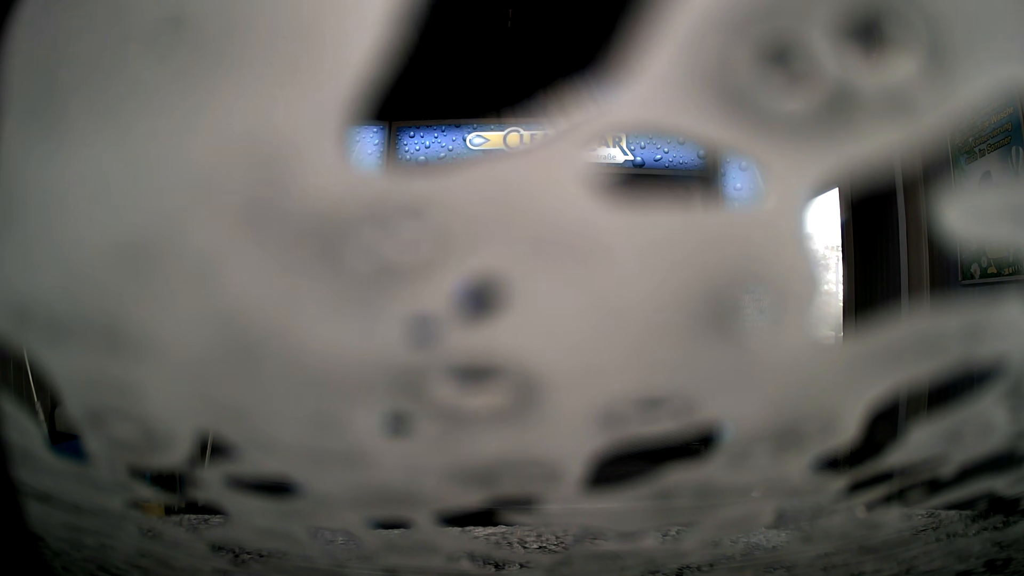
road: service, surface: asphalt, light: Day
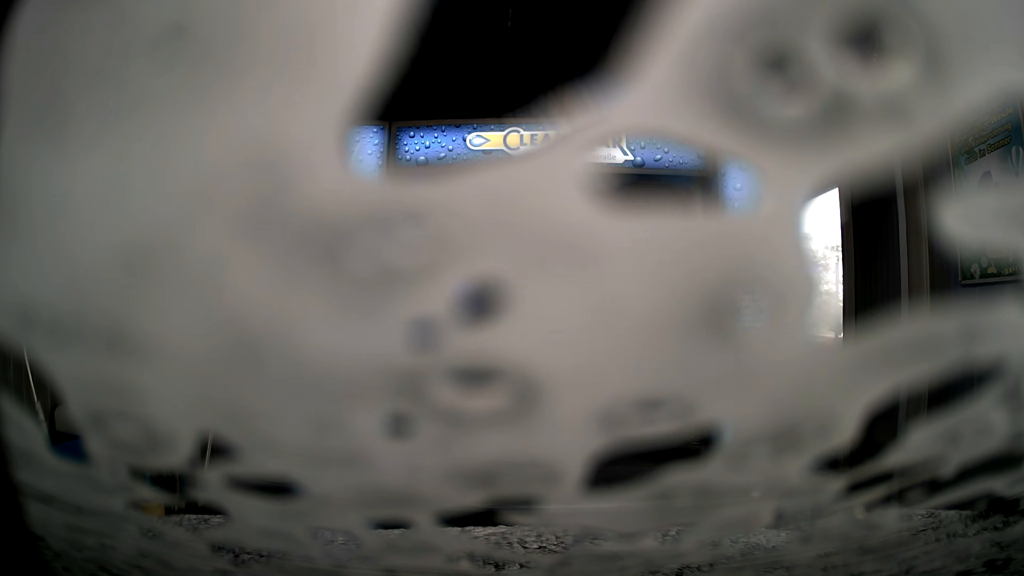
(0.0, 0.0) m; 0°
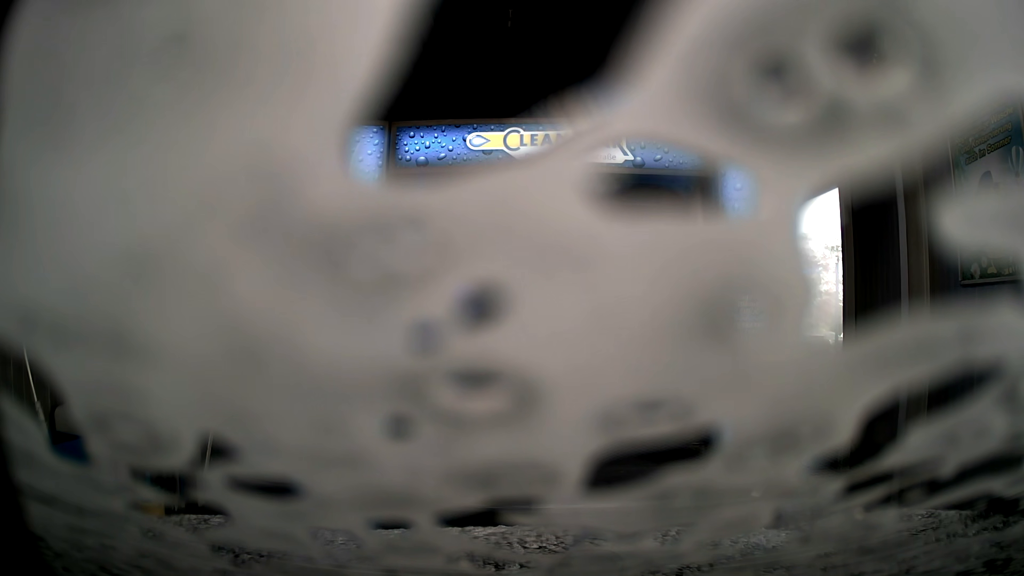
(0.0, 0.0) m; 0°
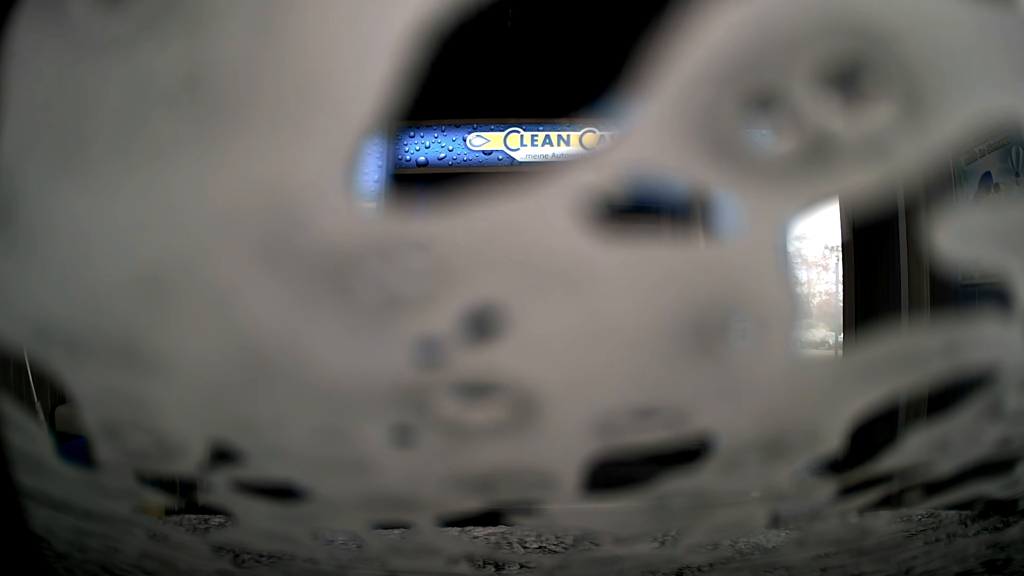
(0.0, 0.0) m; 0°
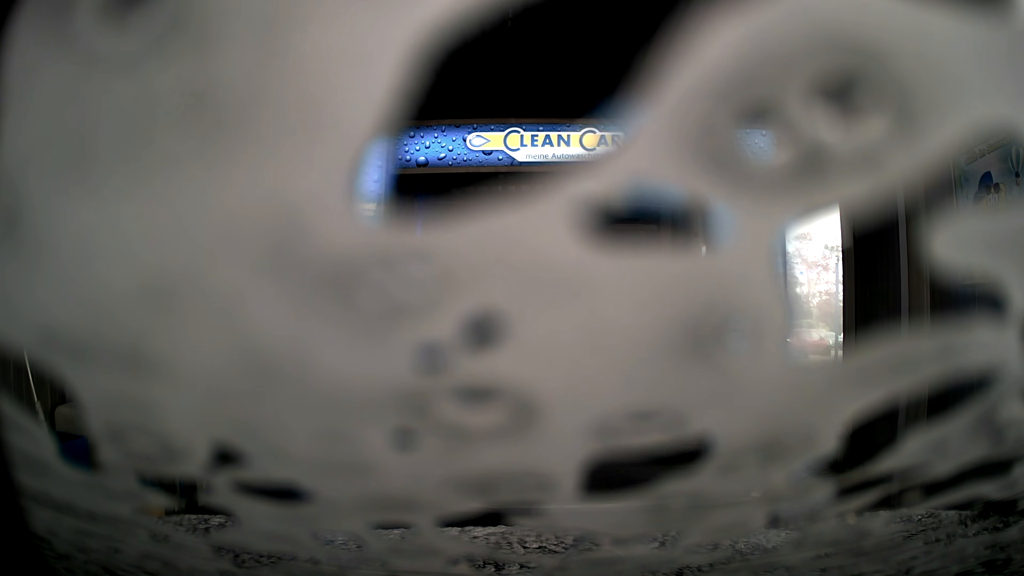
(0.0, 0.0) m; 0°
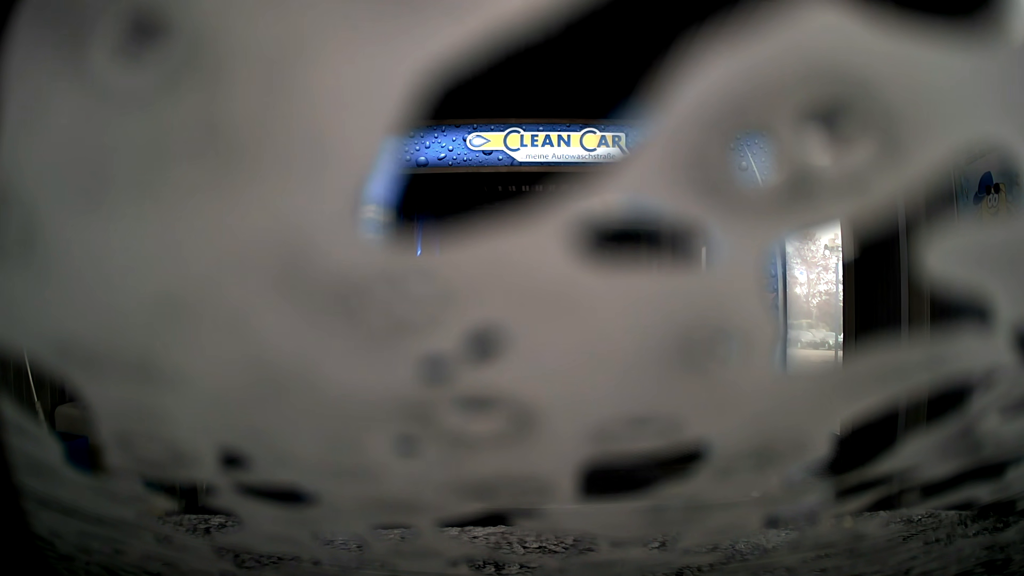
(0.0, 0.0) m; 0°
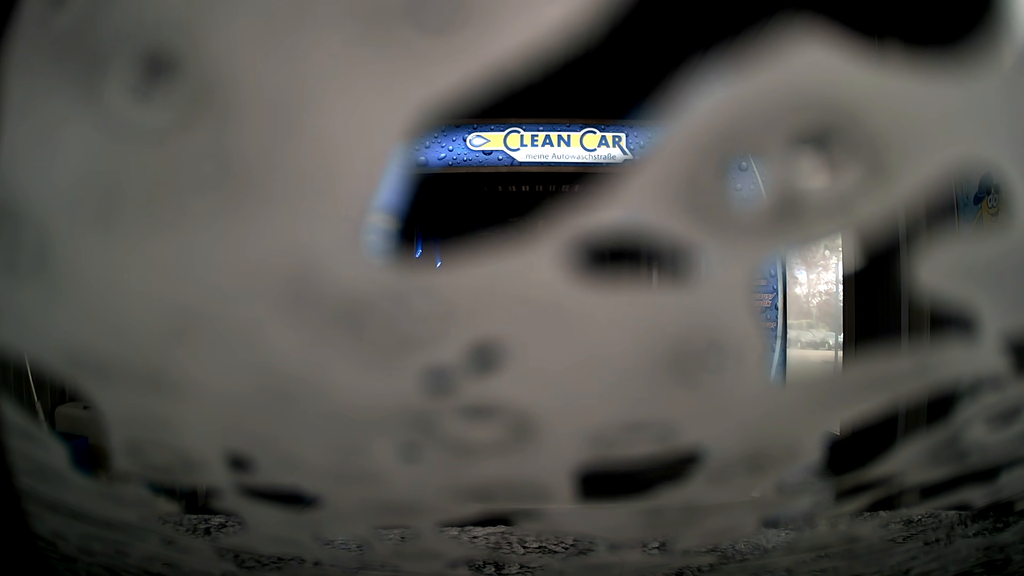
(0.0, 0.0) m; 0°
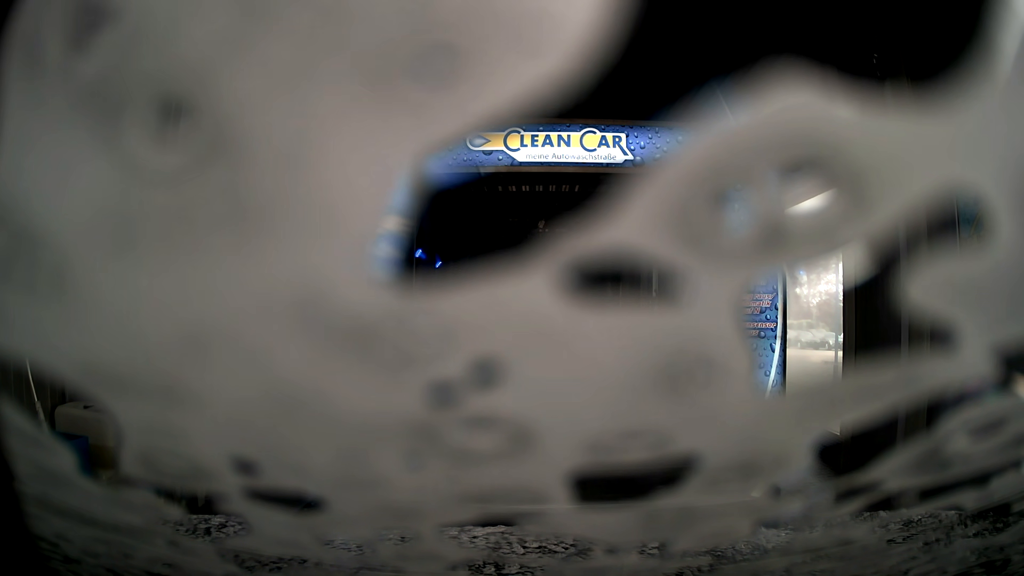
(0.0, 0.0) m; 0°
